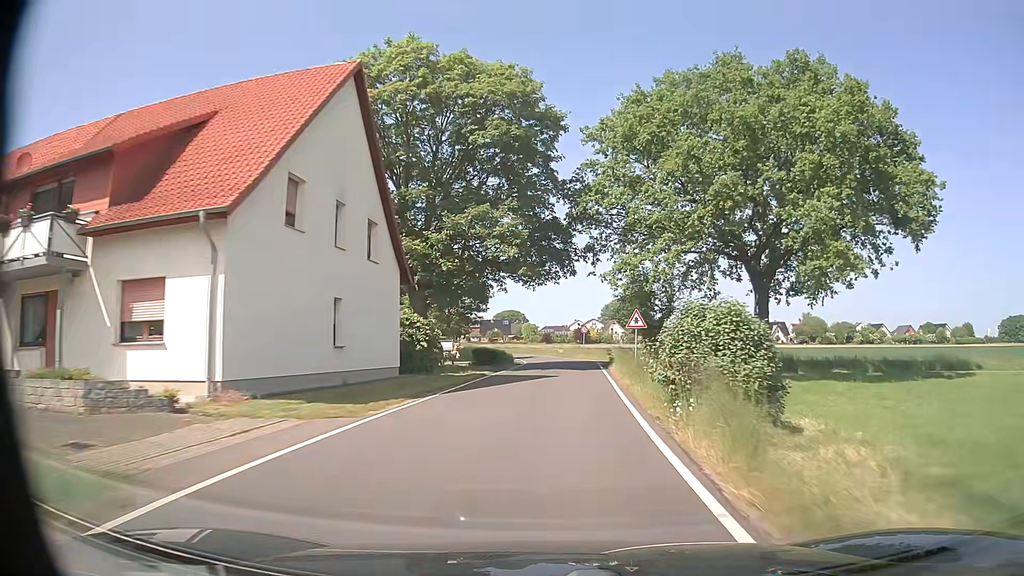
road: unclassified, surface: asphalt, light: Day
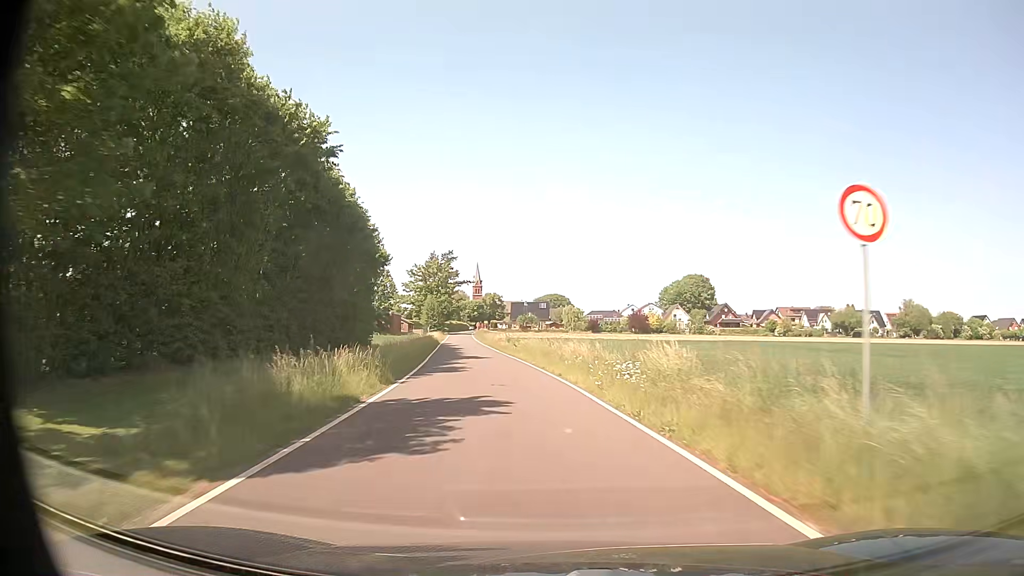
(+1.1, +53.7) m; -3°
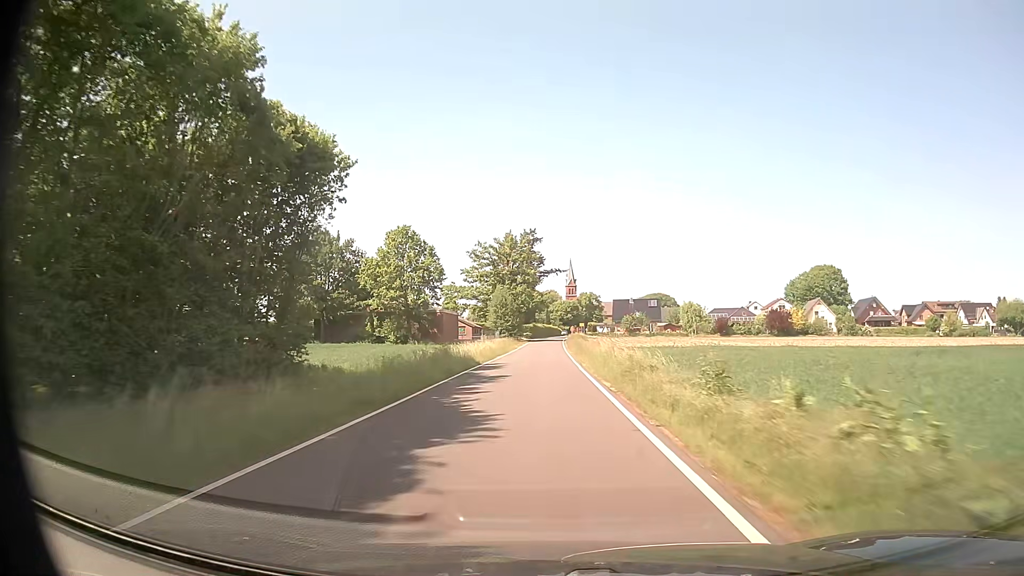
(-4.5, +44.6) m; -9°
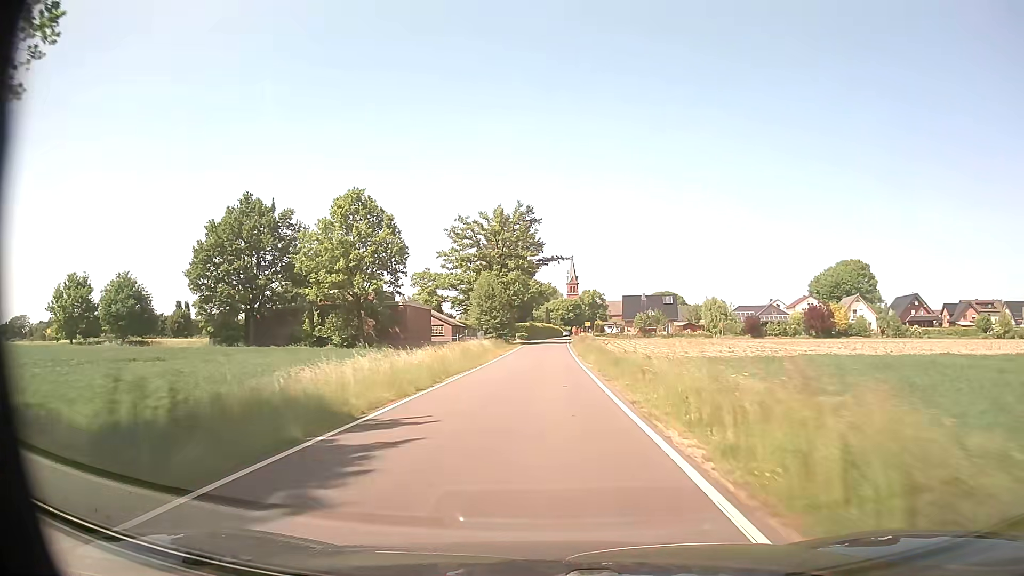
(0.0, +22.7) m; 0°
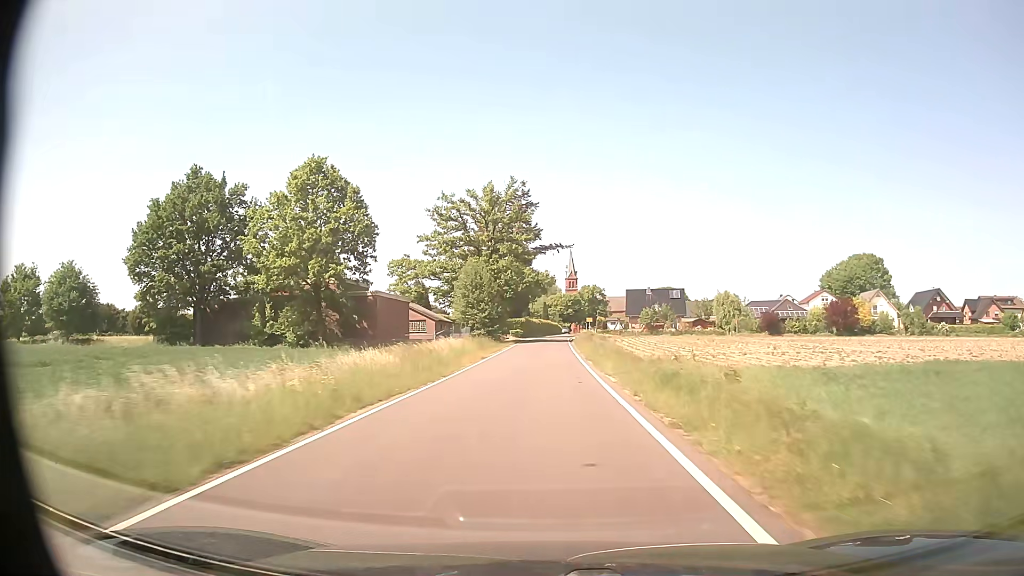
(0.0, +11.0) m; 0°
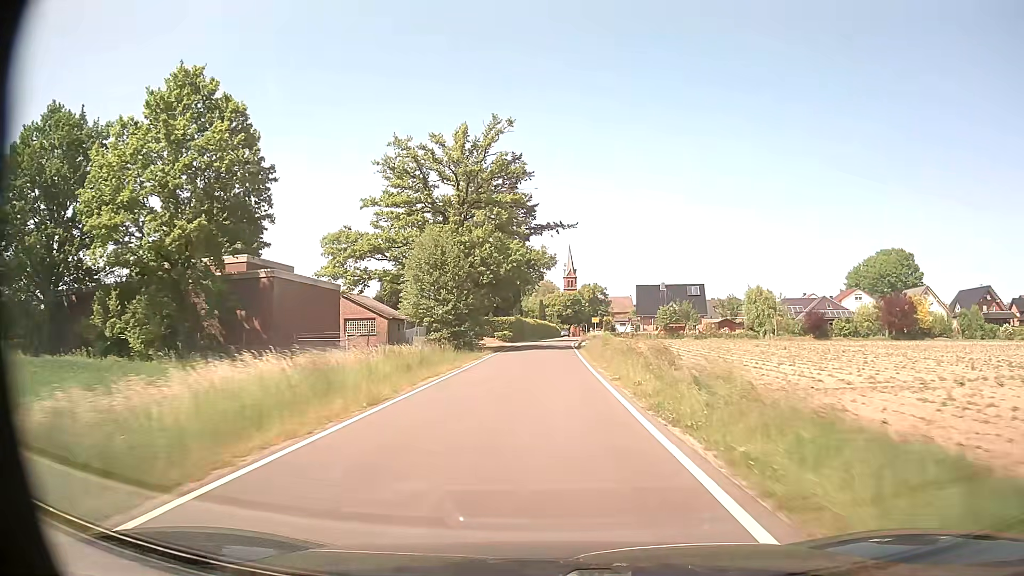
(0.0, +20.8) m; 0°
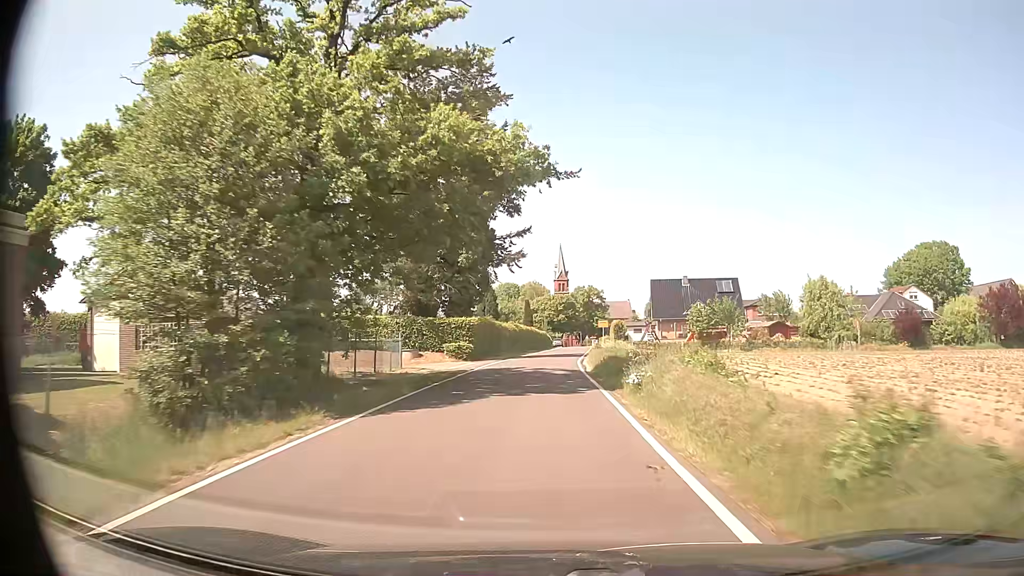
(+0.2, +28.4) m; +1°
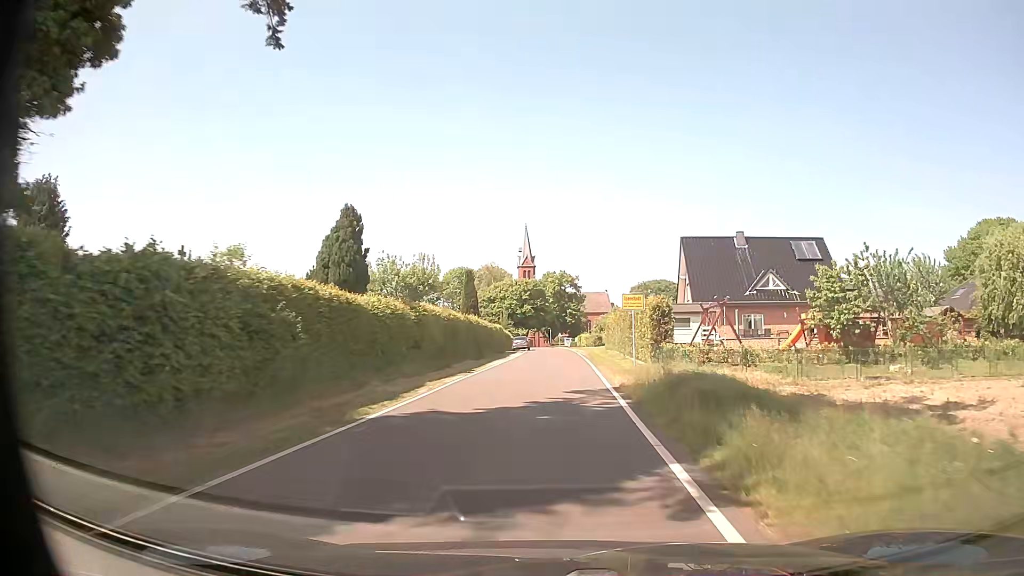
(+0.6, +40.0) m; +3°
(0, +10) (0, +20) (0, +30) (+1, +40) (+1, +50) (+1, +60) (+1, +70) (+1, +80) (0, +90) (0, +100) m
